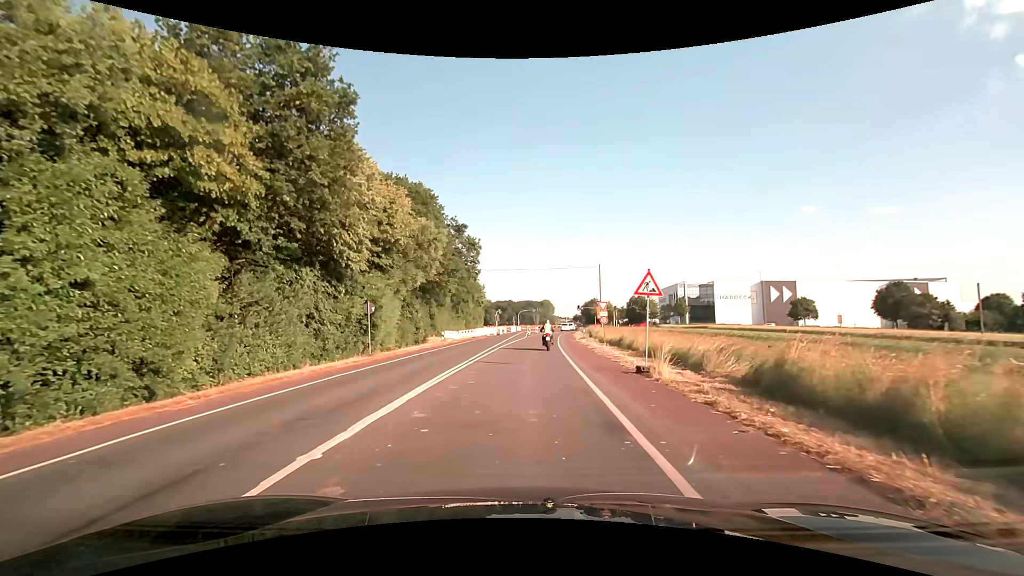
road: secondary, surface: asphalt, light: Day
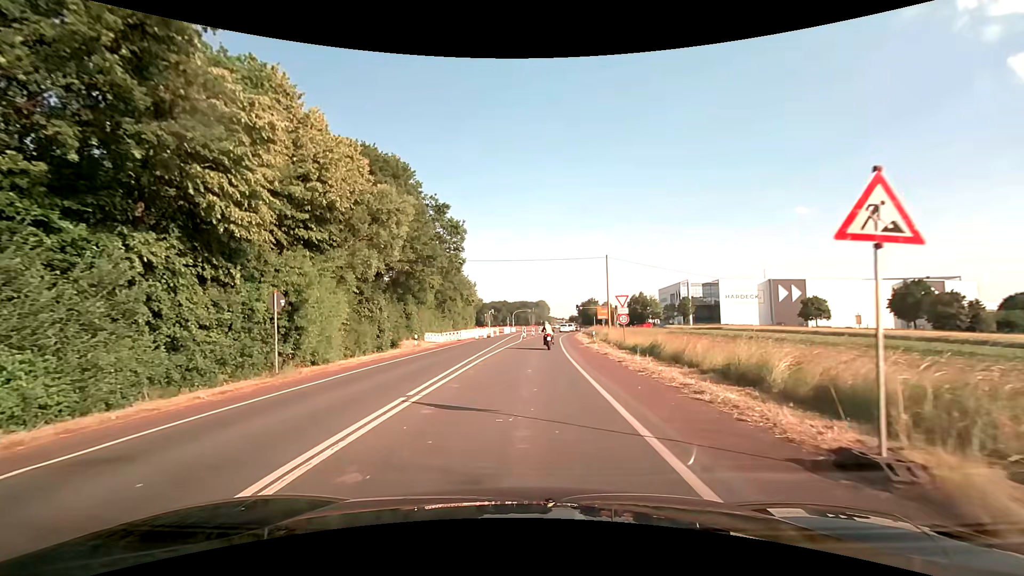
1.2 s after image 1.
(0.0, +9.6) m; 0°
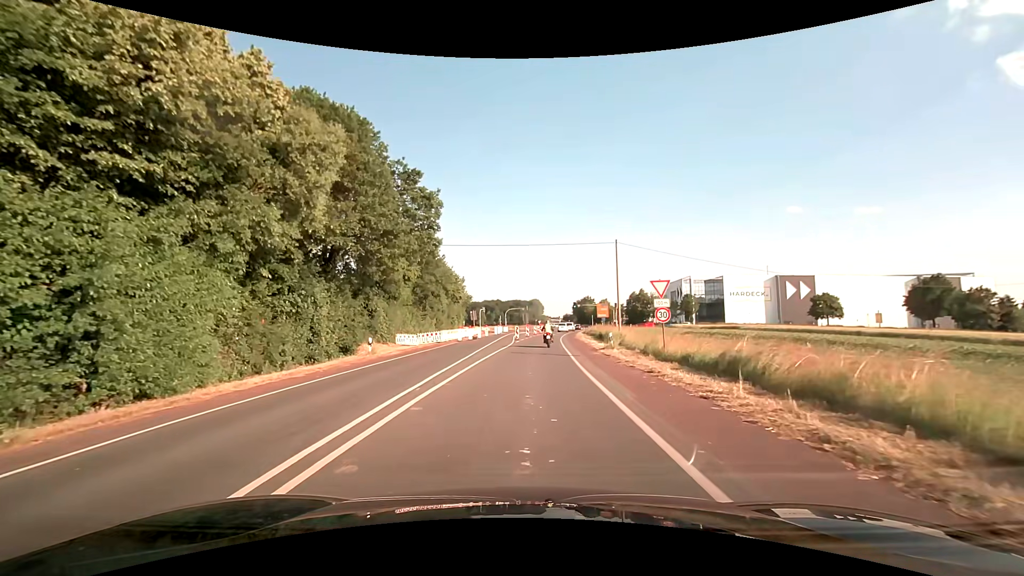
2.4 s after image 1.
(+0.1, +9.7) m; +1°
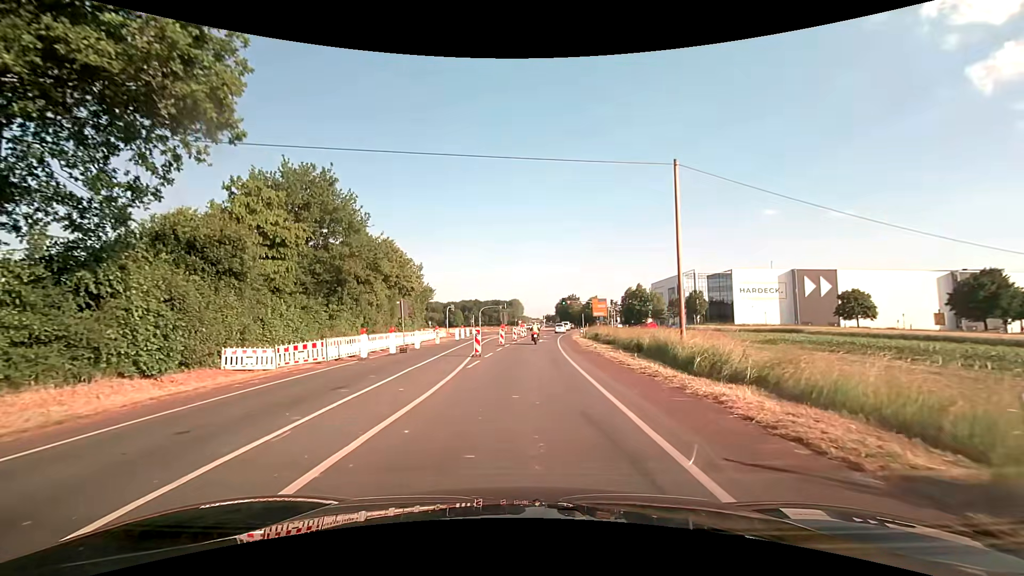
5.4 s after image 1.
(+0.4, +23.4) m; +2°
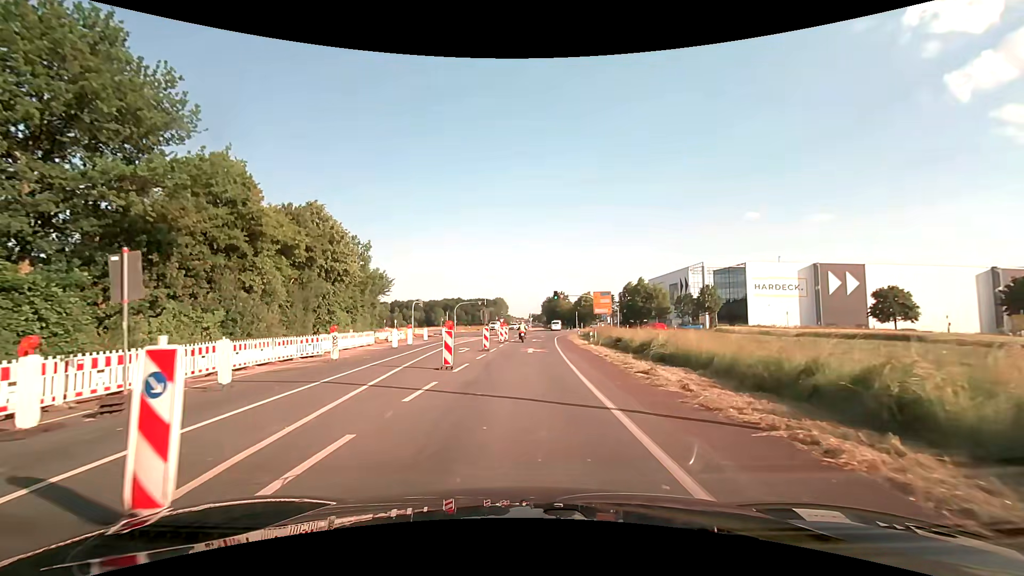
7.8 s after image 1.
(+0.4, +18.8) m; +2°
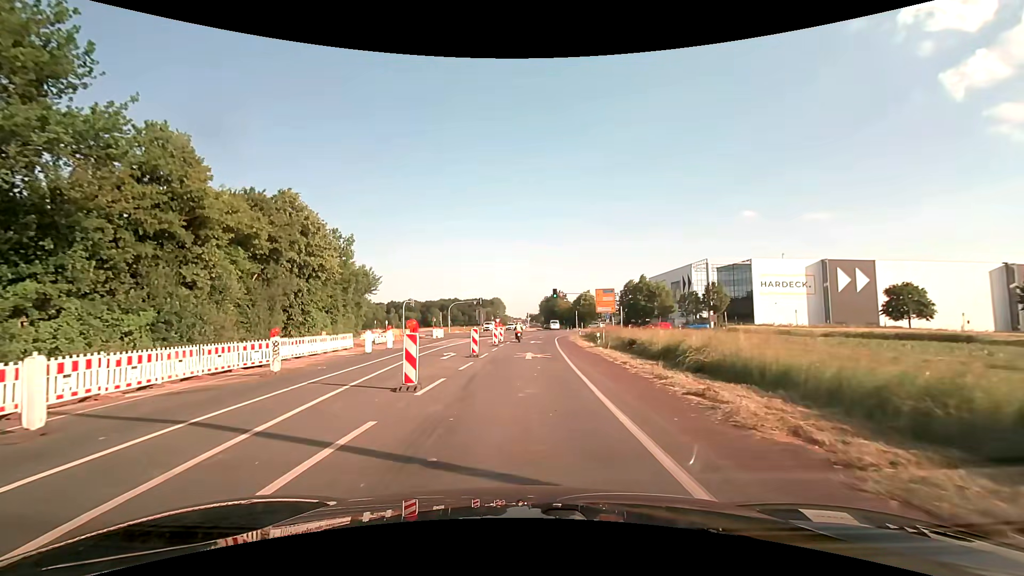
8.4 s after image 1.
(0.0, +4.7) m; 0°
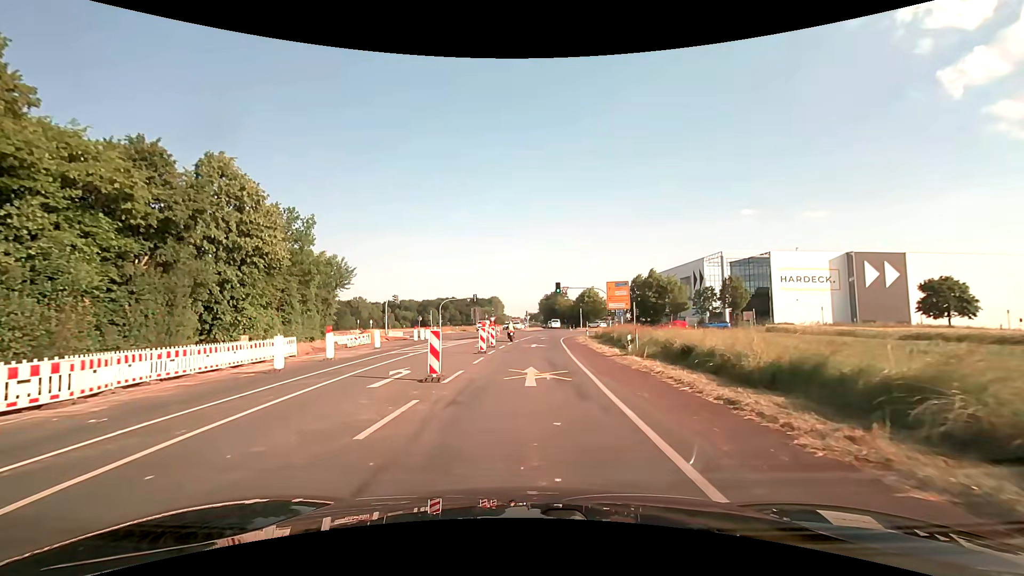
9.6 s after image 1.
(0.0, +9.4) m; 0°
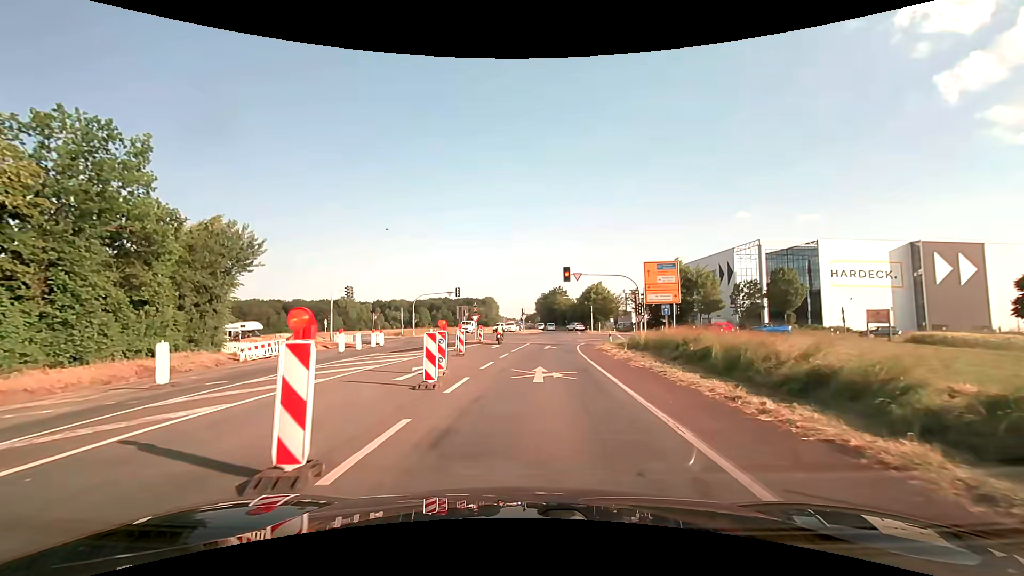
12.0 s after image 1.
(+0.1, +18.7) m; +1°
(0, +10) (-1, +20) (-1, +30) (-2, +40) (-1, +50) (-6, +59) (-14, +65) (-23, +67) (-33, +68) (-43, +69) m
